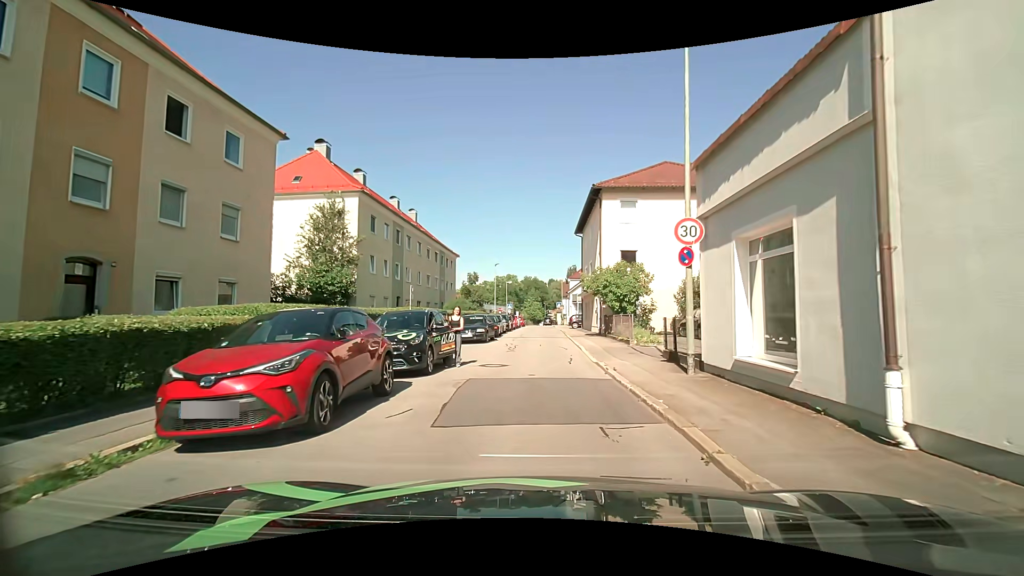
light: Day
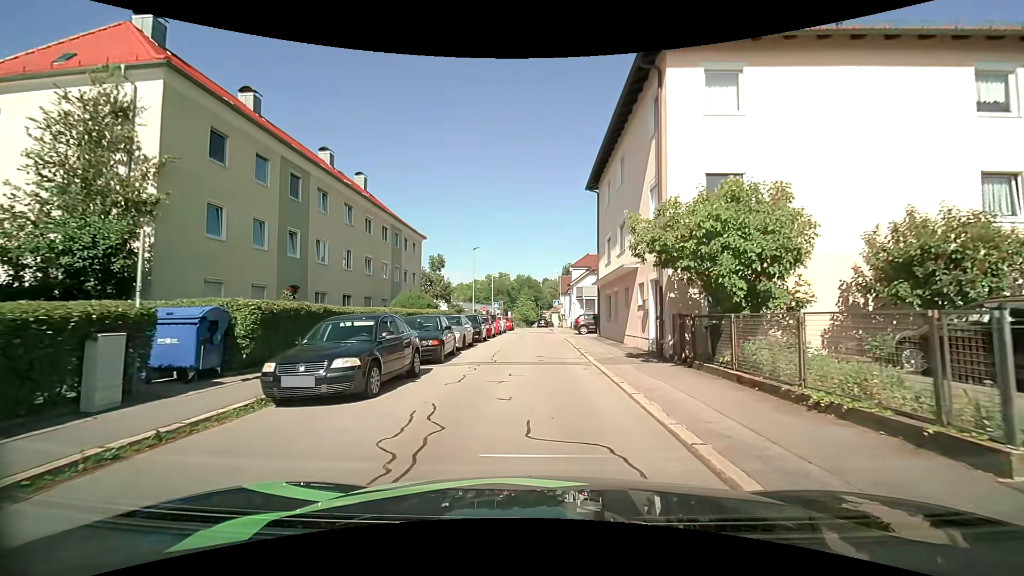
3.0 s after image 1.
(0.0, +16.2) m; +1°
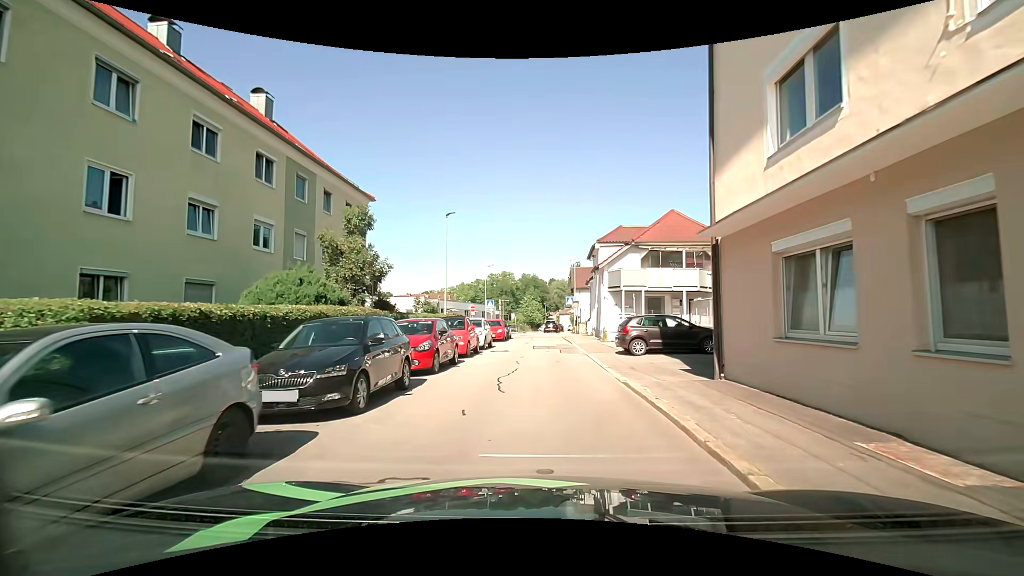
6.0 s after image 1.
(-0.1, +17.8) m; -1°
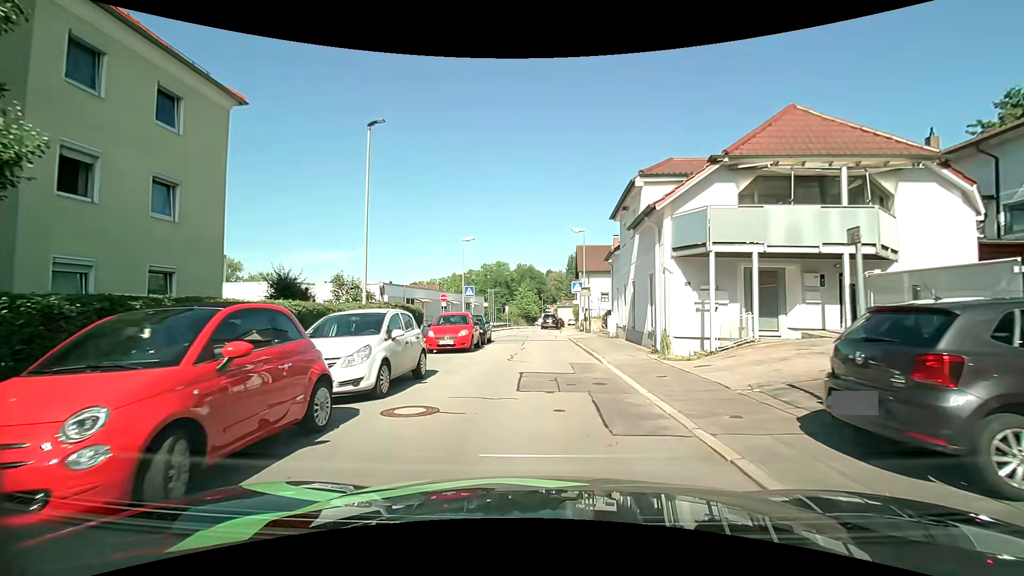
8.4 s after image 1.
(+0.1, +14.2) m; +1°
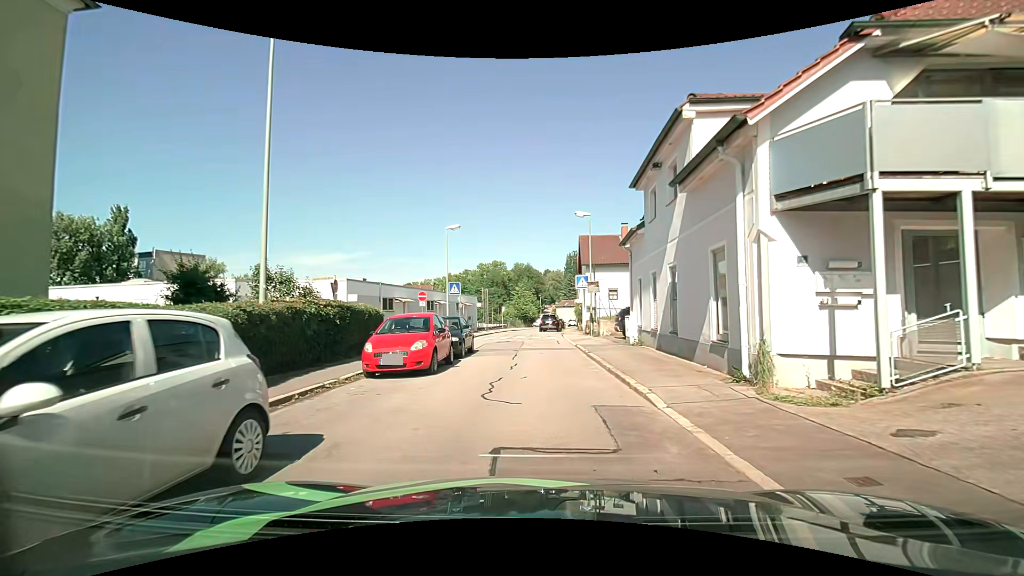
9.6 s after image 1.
(+0.1, +6.3) m; 0°
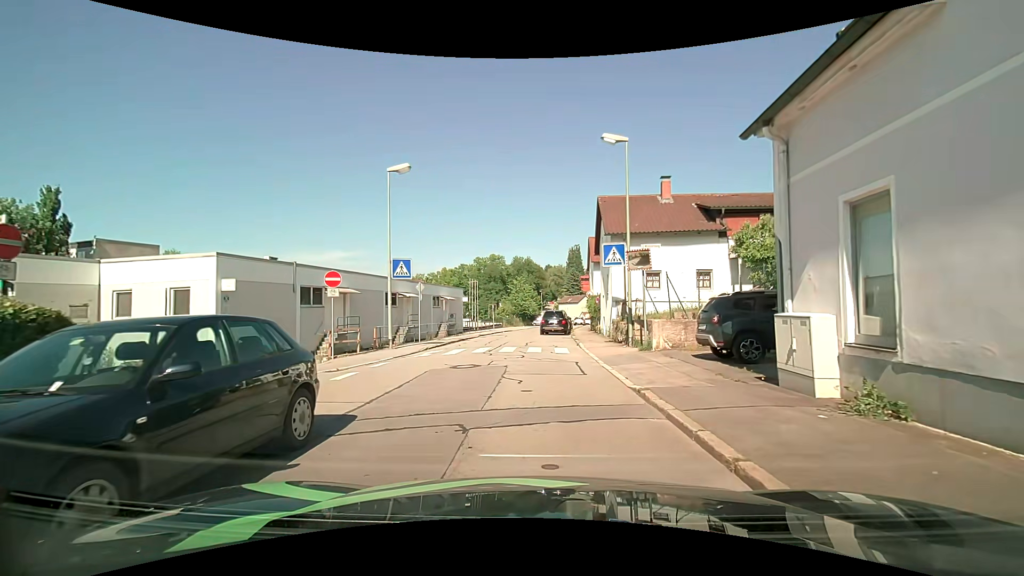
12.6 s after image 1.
(0.0, +13.6) m; -1°
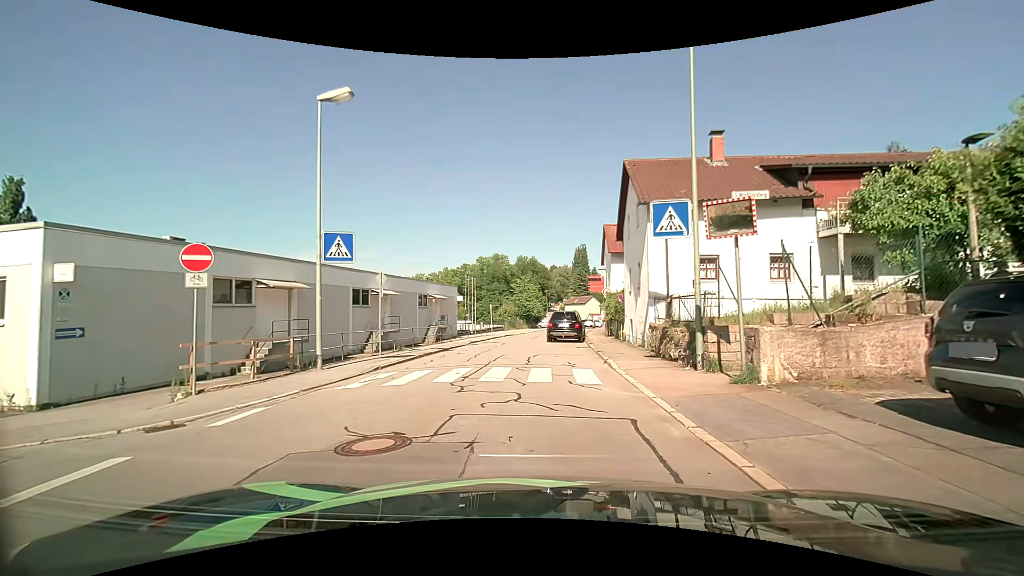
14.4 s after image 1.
(+0.1, +7.4) m; 0°
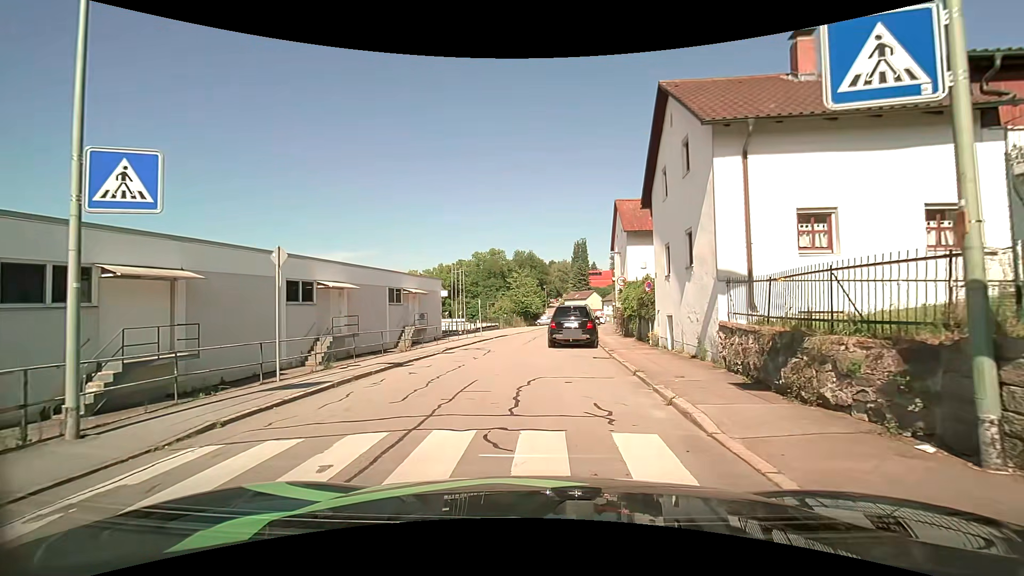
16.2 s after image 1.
(+0.2, +7.3) m; +1°
(0, +10) (-2, +20) (-2, +30) (-1, +40) (+1, +50) (+3, +59) (+5, +69) (+8, +79) (+9, +89) (+9, +99) m
